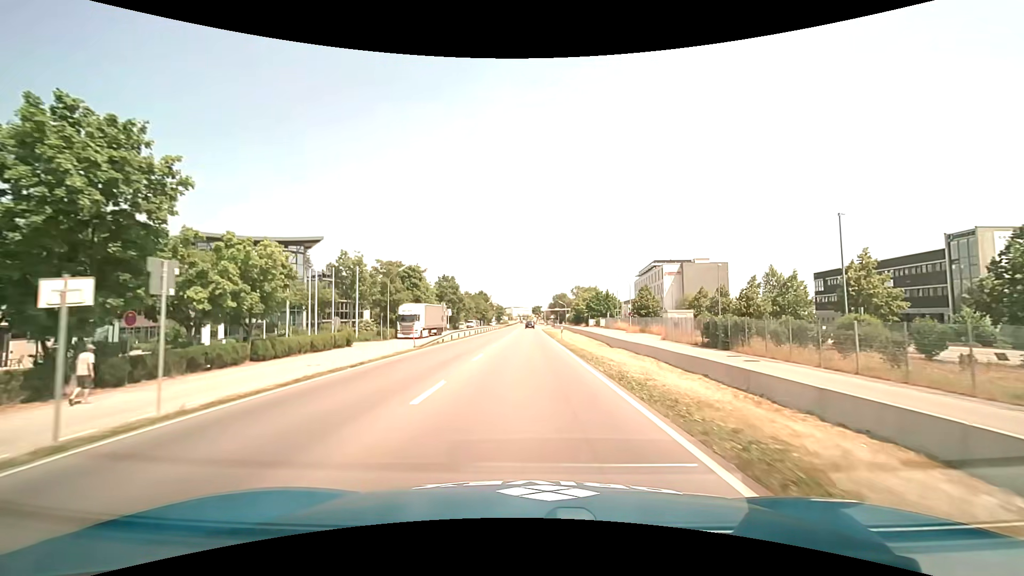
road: primary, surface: asphalt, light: Day
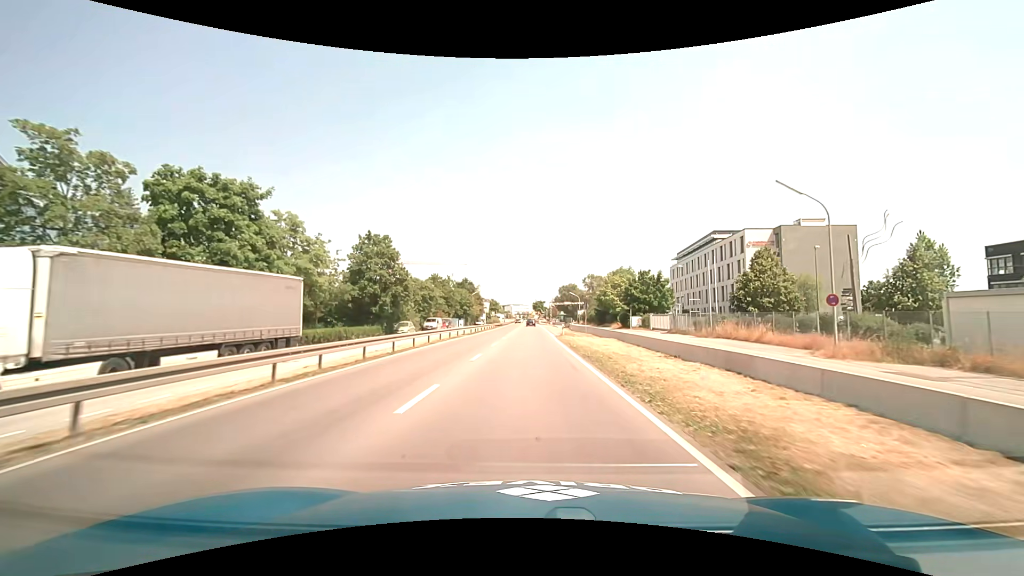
(-0.1, +45.8) m; 0°
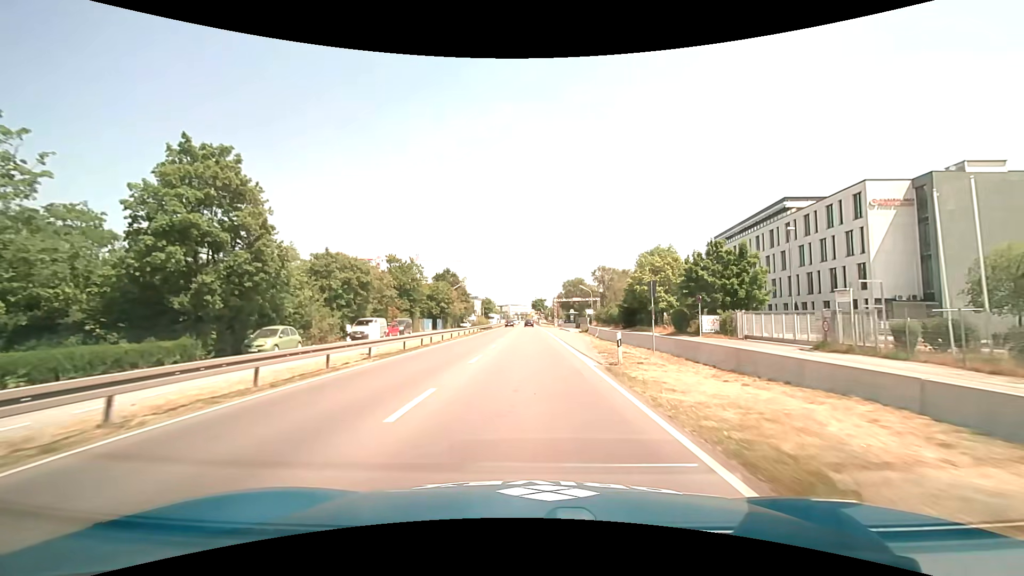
(+0.1, +27.5) m; 0°
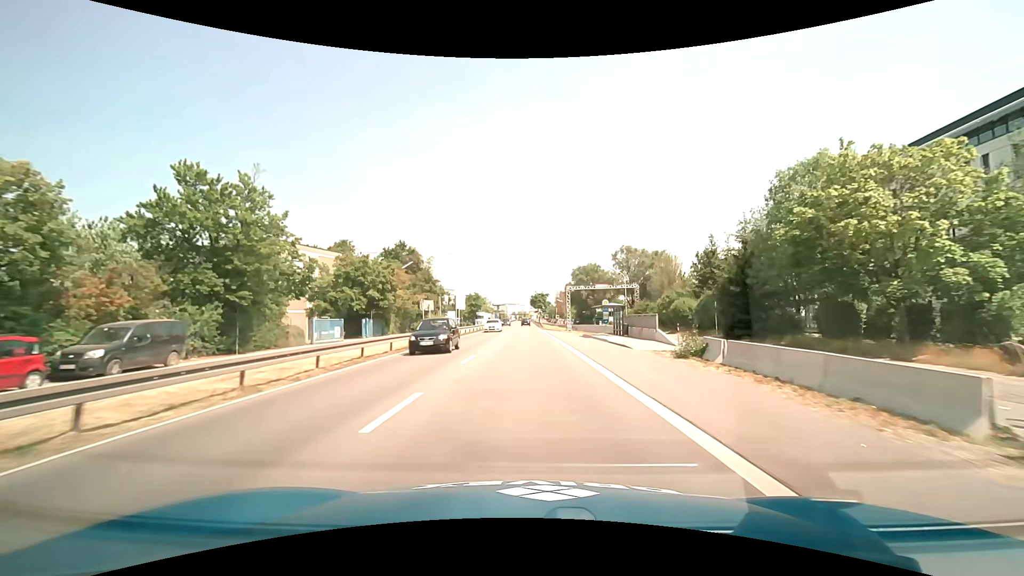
(+0.1, +36.7) m; 0°
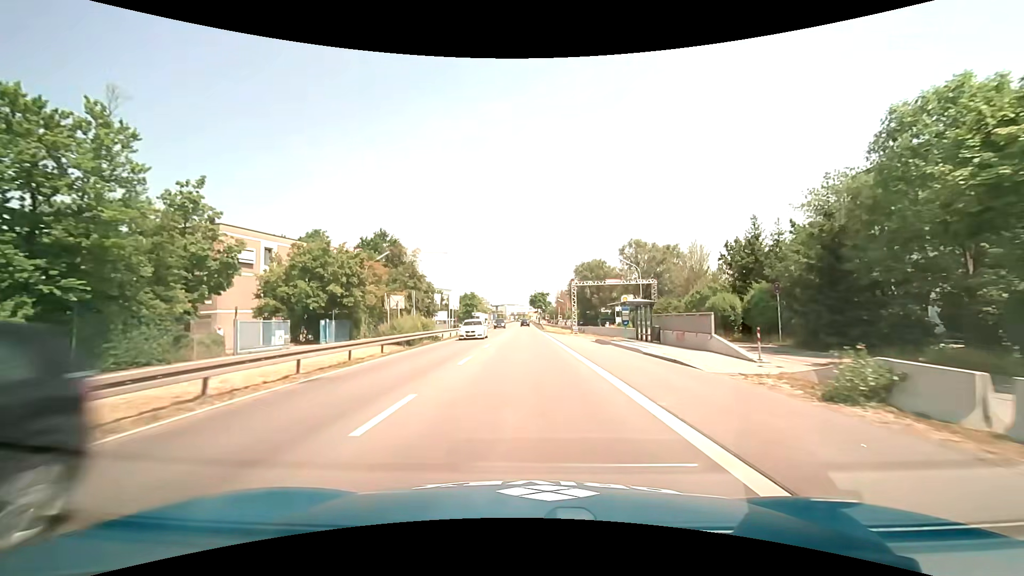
(0.0, +9.2) m; 0°
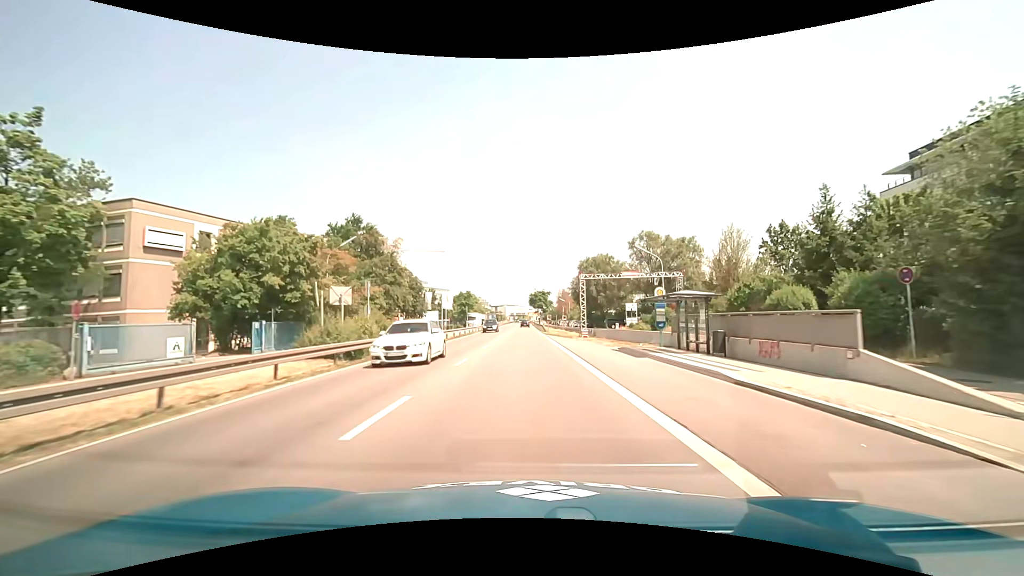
(0.0, +9.1) m; 0°
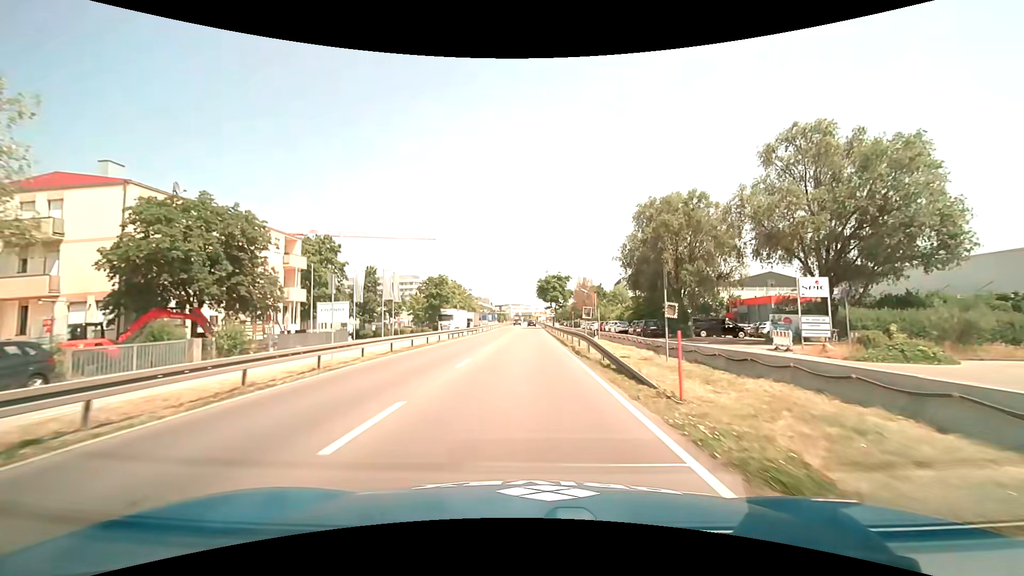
(-0.3, +45.7) m; -1°
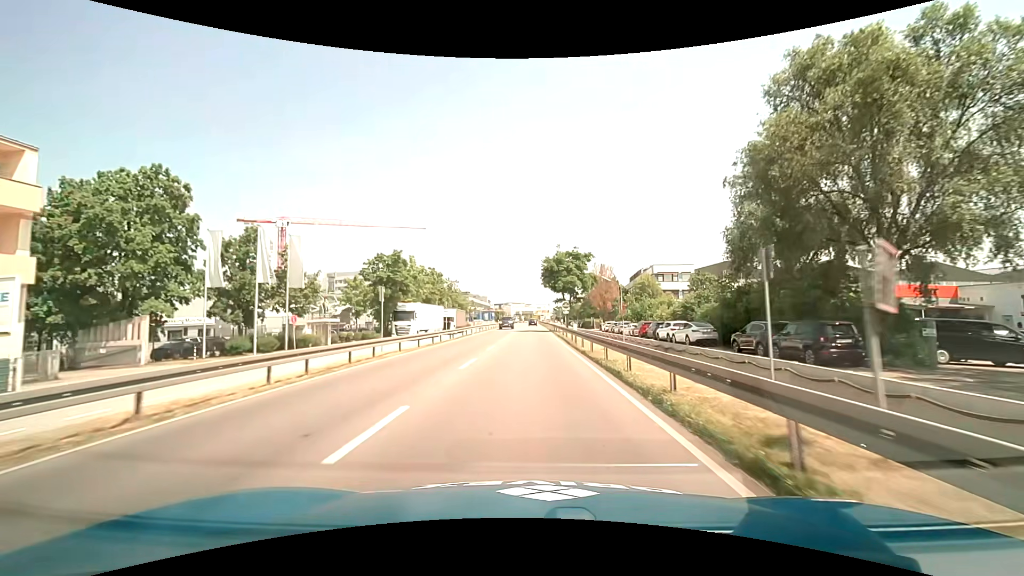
(-0.1, +27.3) m; 0°
(0, +10) (0, +20) (0, +30) (0, +40) (0, +50) (0, +60) (0, +70) (0, +80) (0, +90) (+1, +100) m
